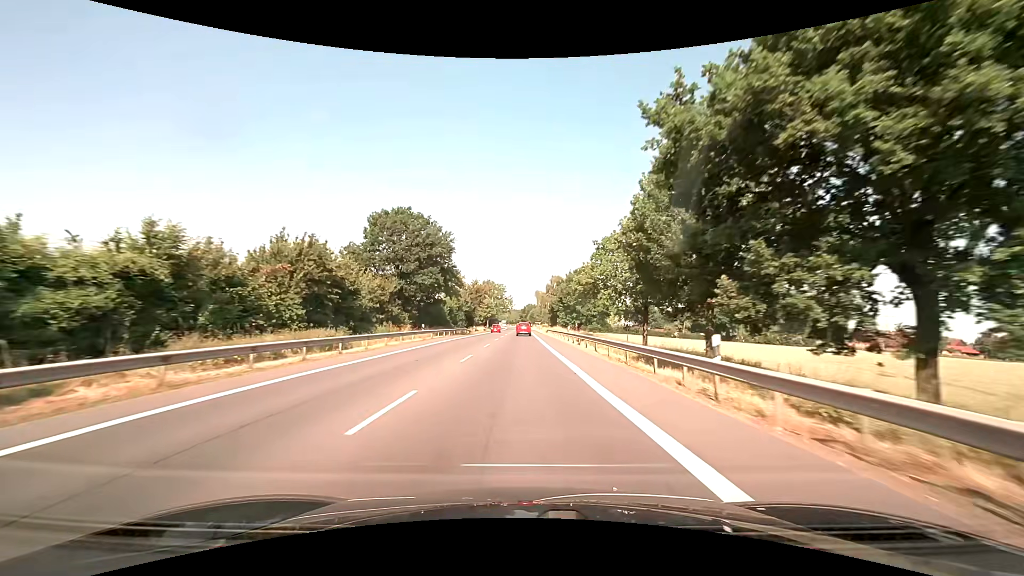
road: primary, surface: asphalt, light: Day
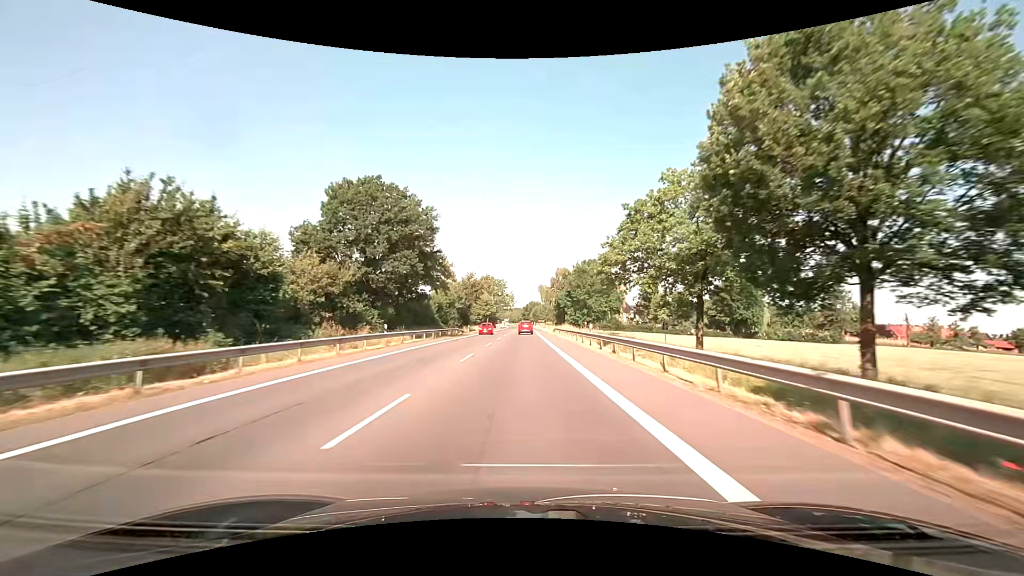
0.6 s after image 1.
(0.0, +12.8) m; 0°
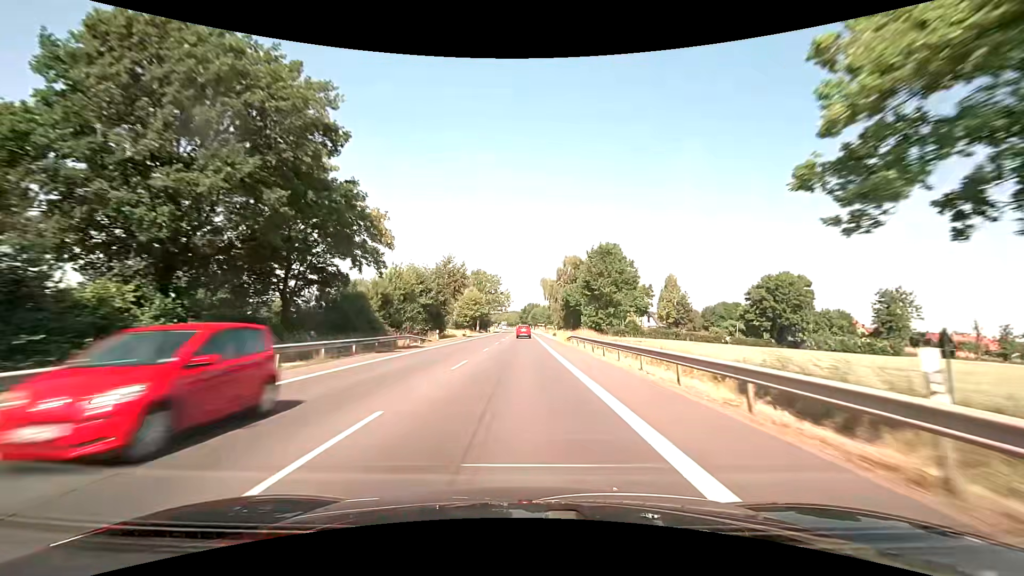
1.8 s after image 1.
(0.0, +25.7) m; 0°
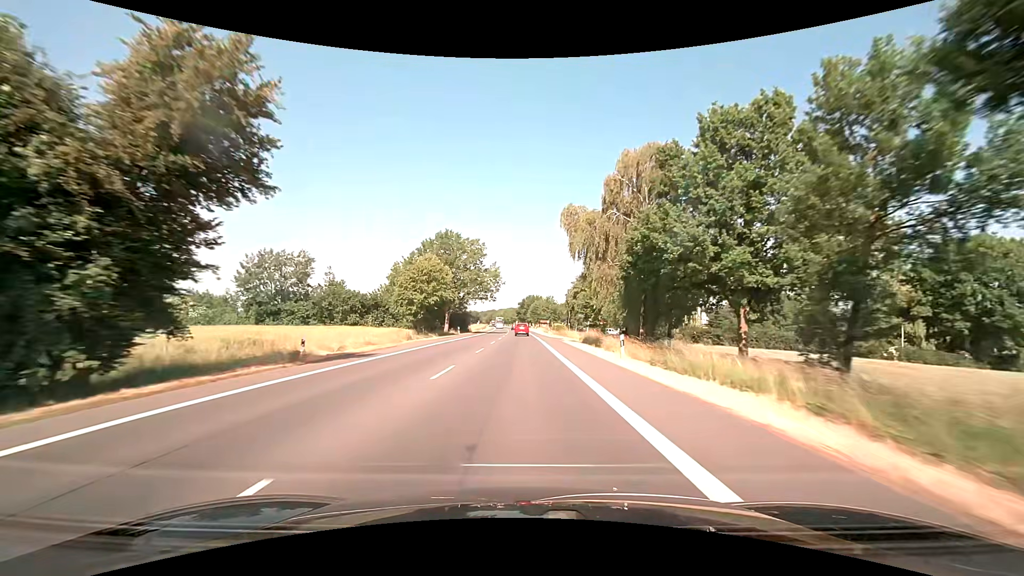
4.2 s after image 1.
(+0.1, +51.8) m; 0°
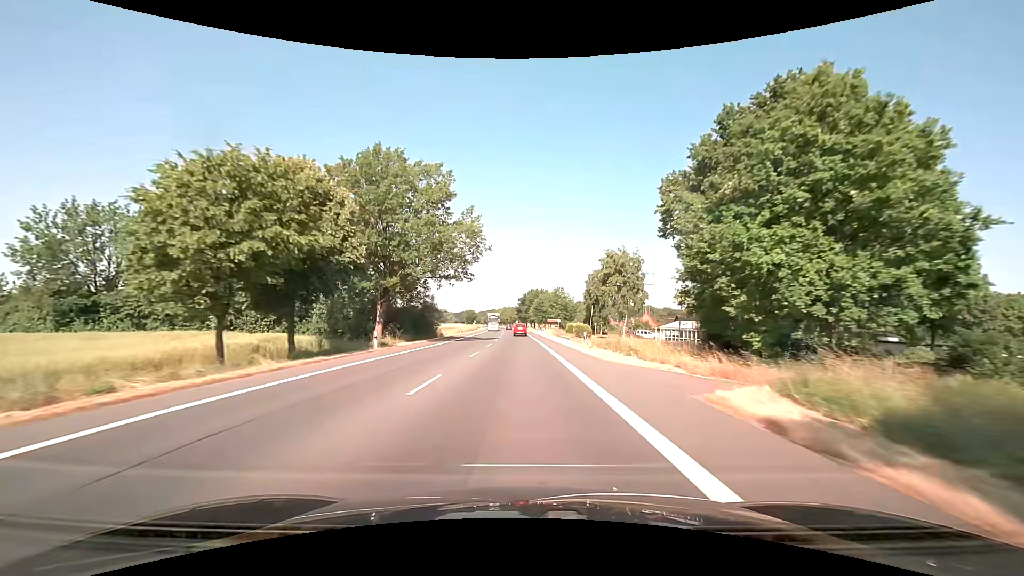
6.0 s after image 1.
(-0.1, +38.9) m; 0°
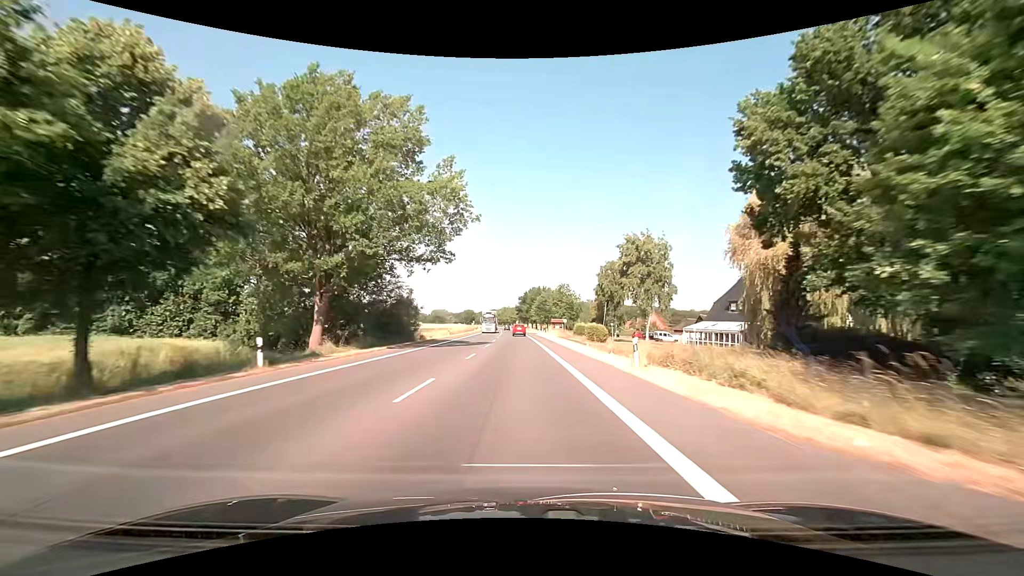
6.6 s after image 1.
(0.0, +13.0) m; 0°
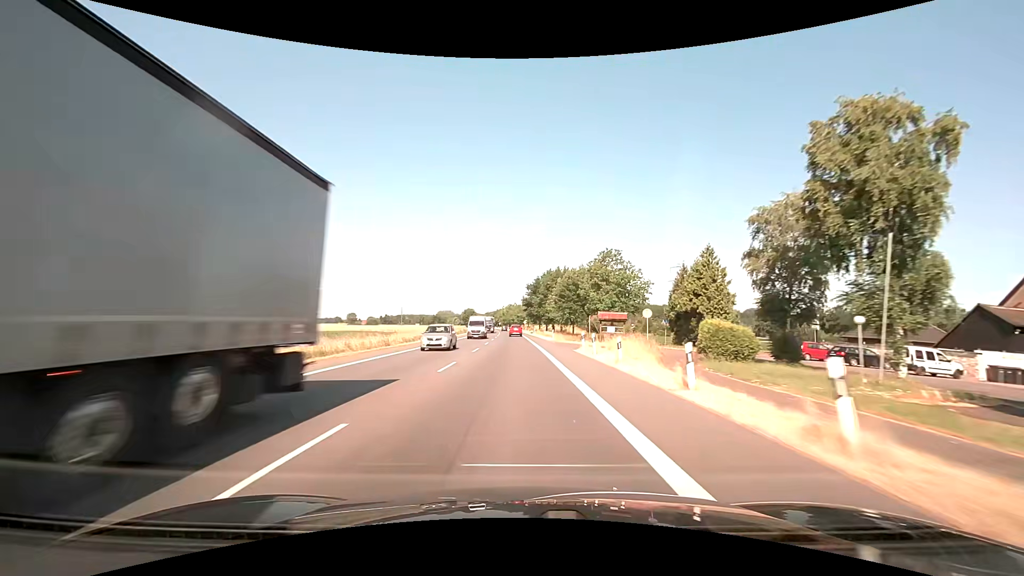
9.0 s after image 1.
(-0.4, +54.5) m; -1°
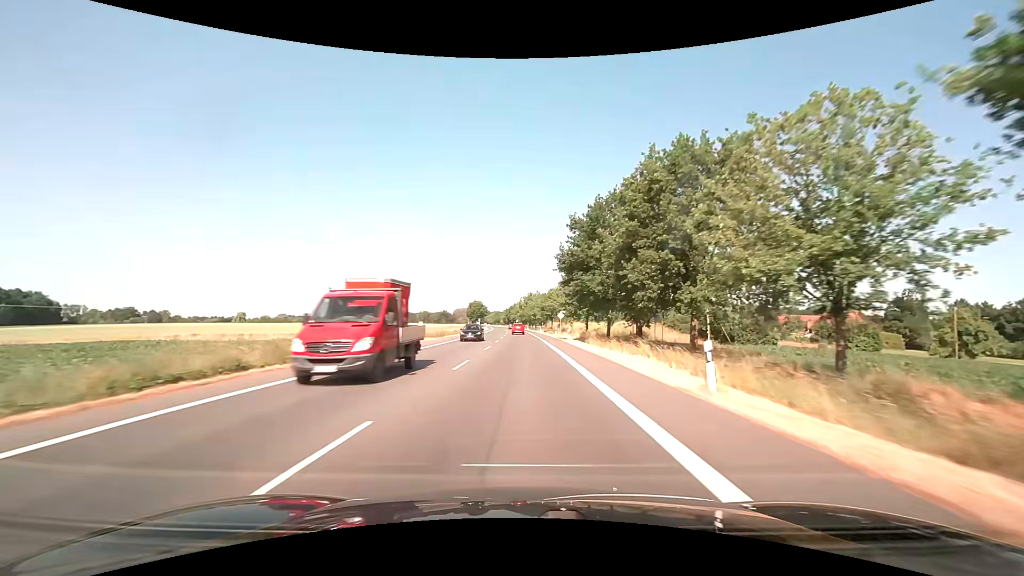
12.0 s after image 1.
(-1.5, +72.7) m; -2°
(0, +10) (0, +20) (0, +30) (0, +40) (0, +50) (-1, +60) (-1, +70) (-1, +80) (-1, +90) (-1, +100) m
